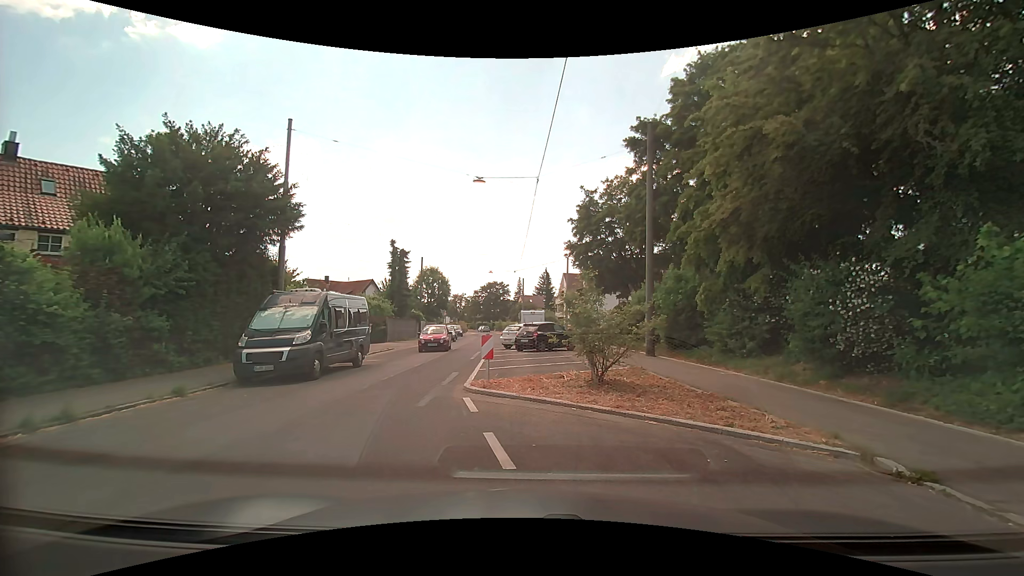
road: residential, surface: asphalt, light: Day
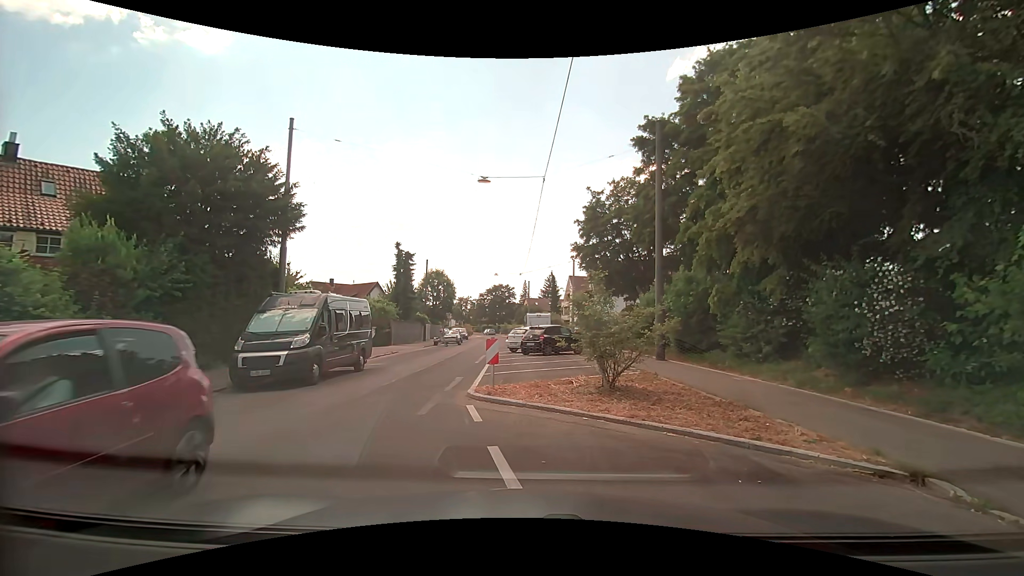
(0.0, +0.5) m; 0°
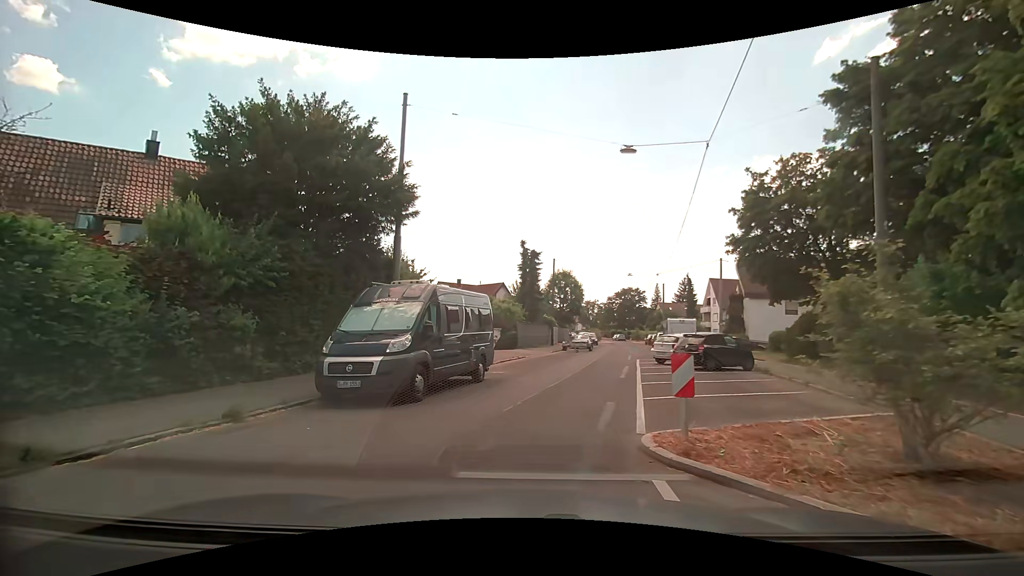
(-0.5, +4.0) m; -14°
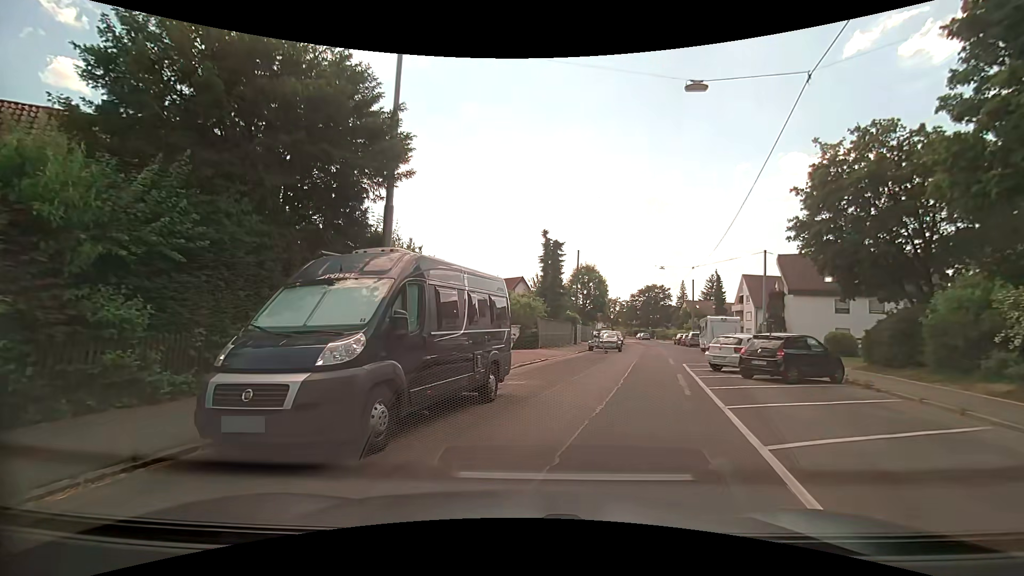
(-0.2, +4.3) m; -2°
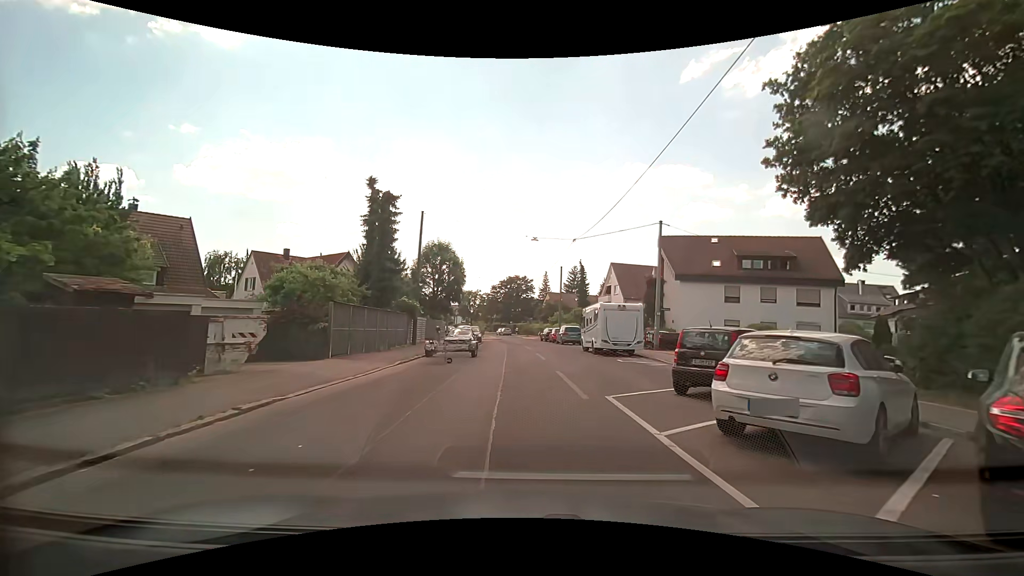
(+2.3, +14.4) m; +15°
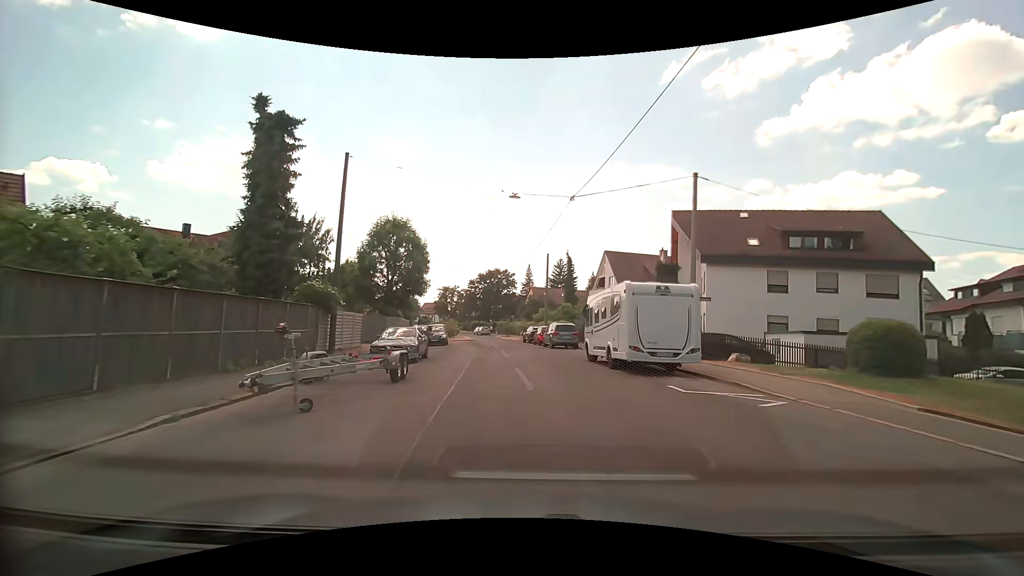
(+0.3, +11.3) m; +3°
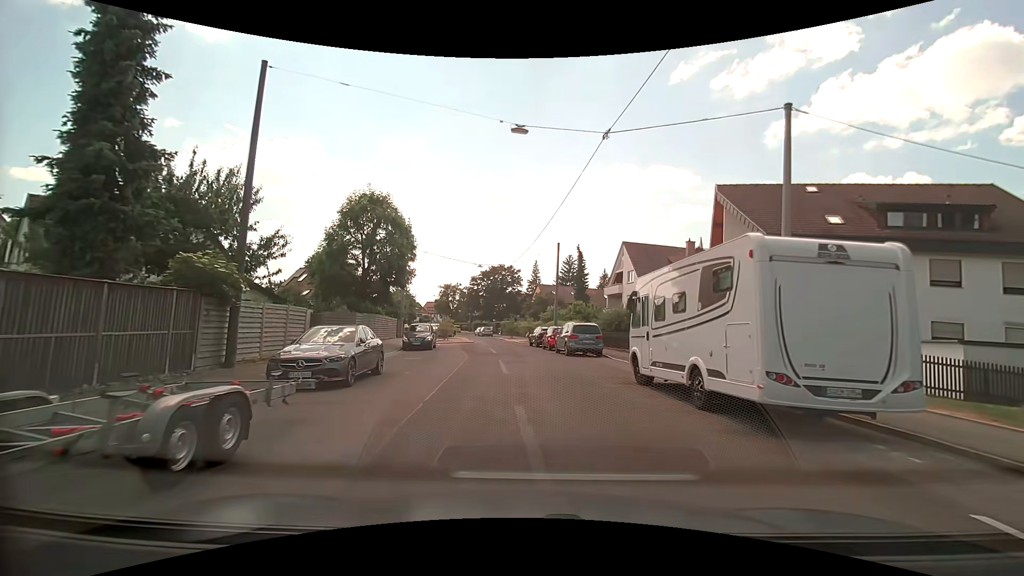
(-0.1, +8.2) m; -1°
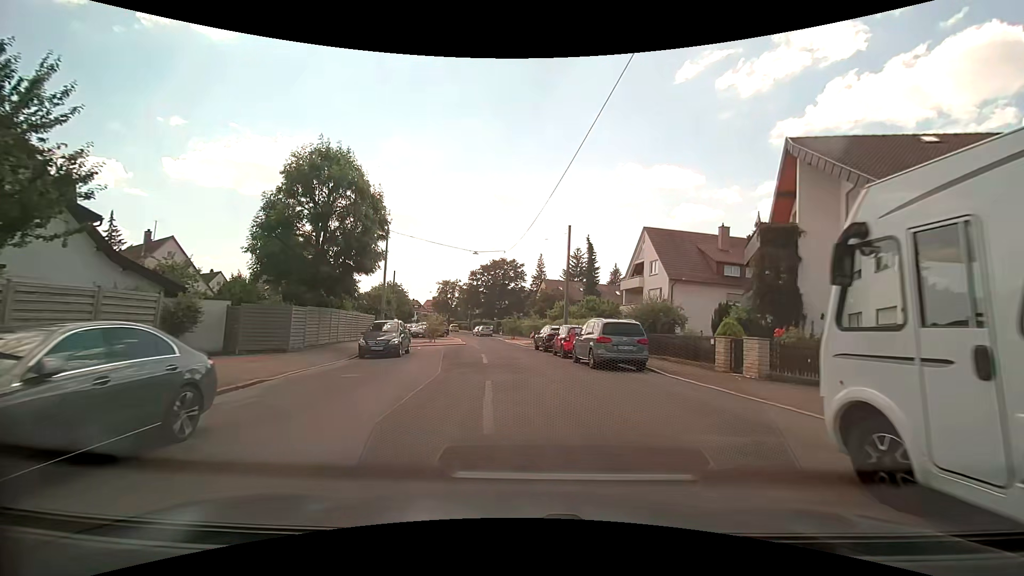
(-0.1, +8.6) m; -1°
(0, +10) (0, +20) (-1, +30) (-2, +40) (-4, +50) (-6, +60) (-8, +69) (-10, +79) (-13, +89) (-16, +98) m
